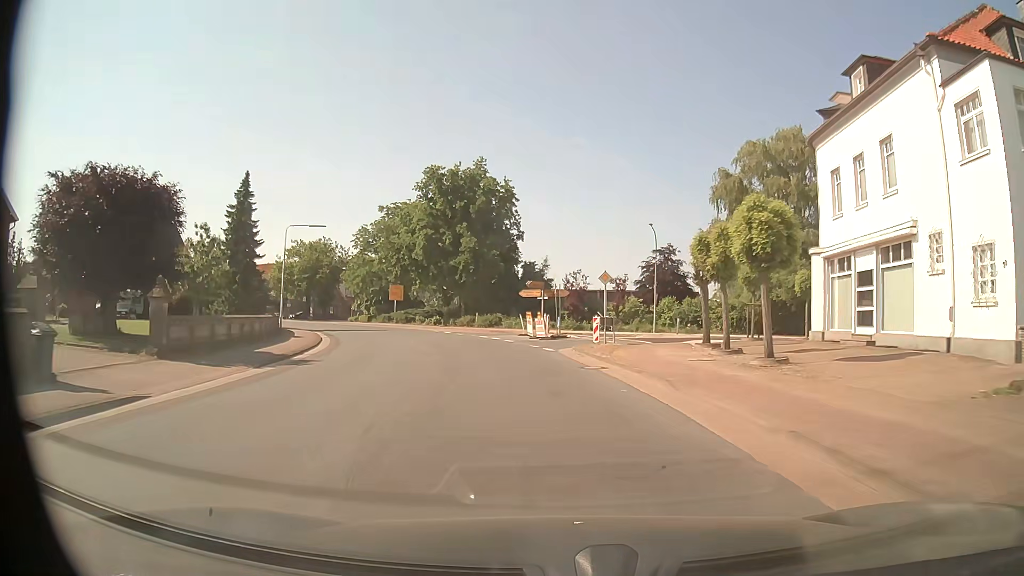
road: secondary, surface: asphalt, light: Day
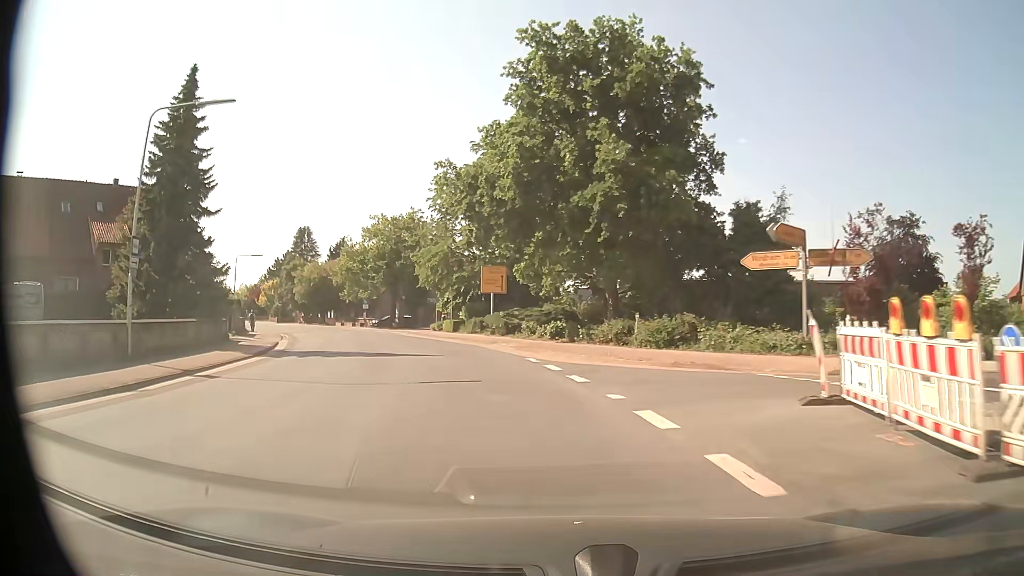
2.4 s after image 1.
(-3.1, +31.9) m; -13°
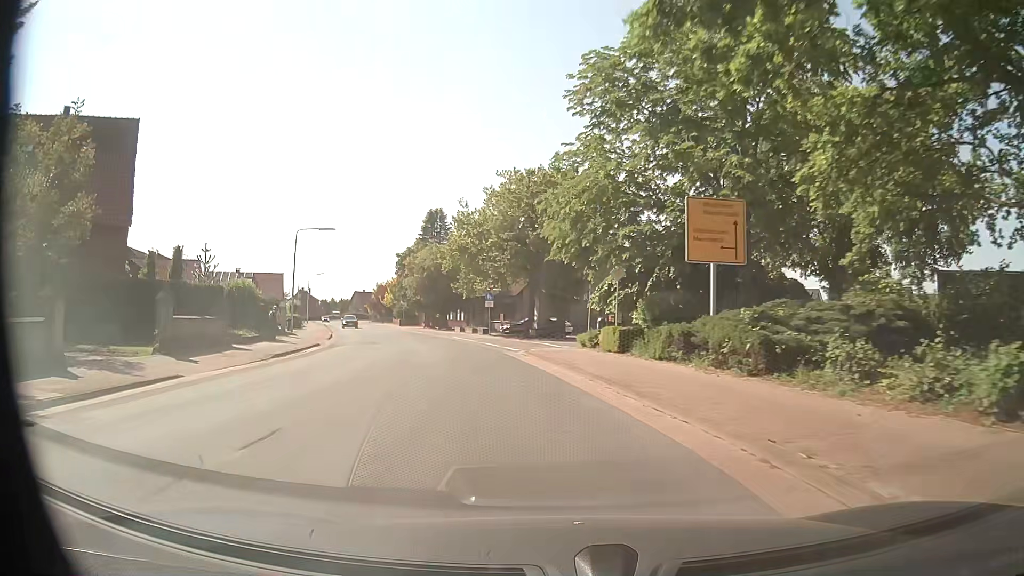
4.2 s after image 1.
(-3.2, +23.8) m; -15°
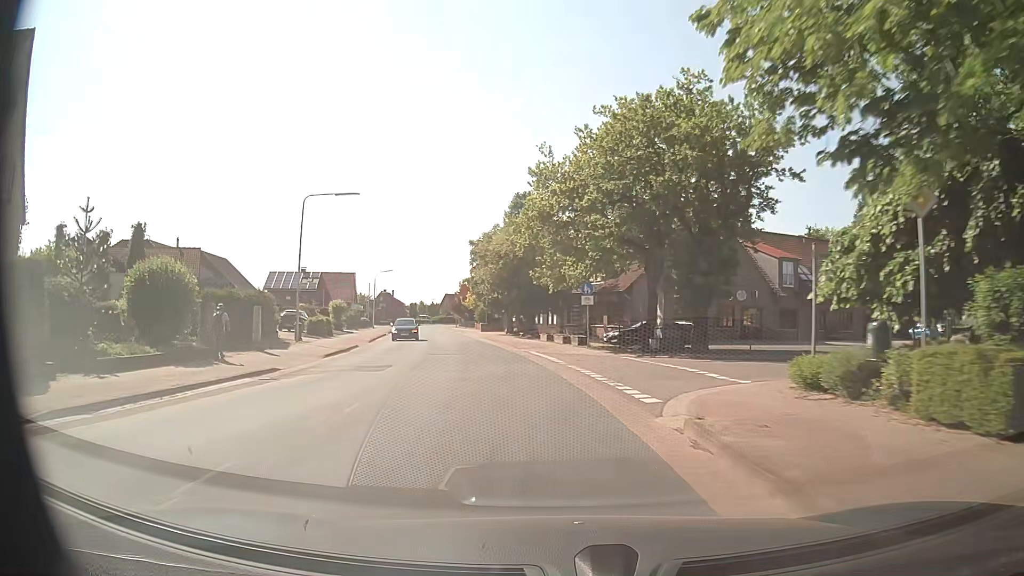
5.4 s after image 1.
(-1.2, +16.1) m; -7°
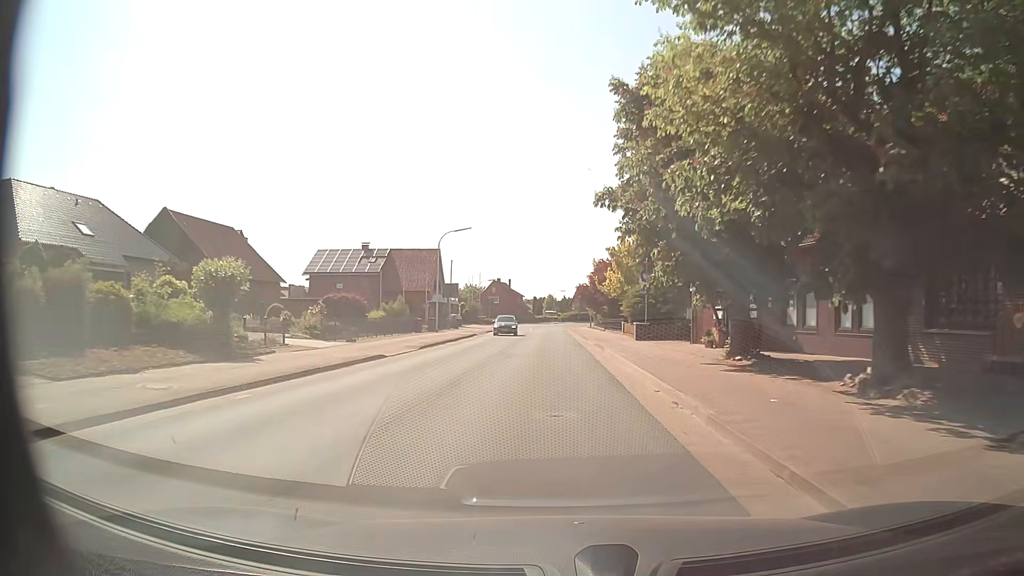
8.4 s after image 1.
(-6.2, +39.9) m; -13°
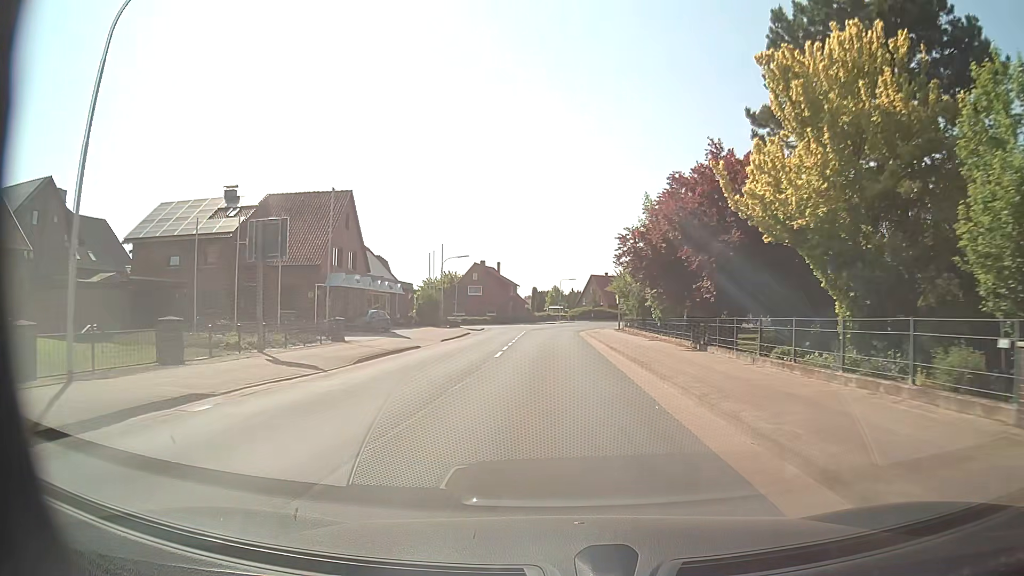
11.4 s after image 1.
(-0.1, +40.6) m; 0°
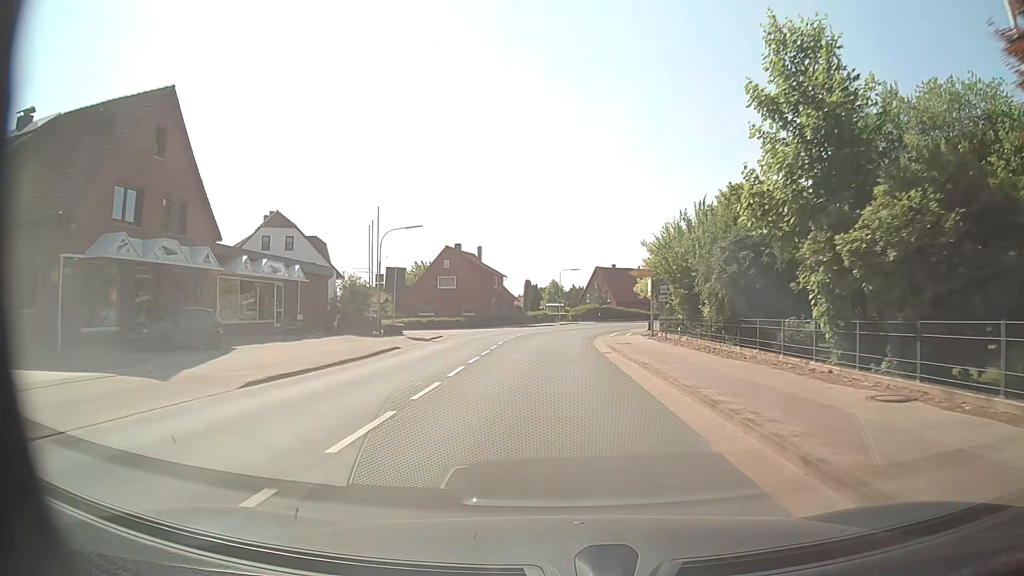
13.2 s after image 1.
(-0.1, +24.4) m; 0°
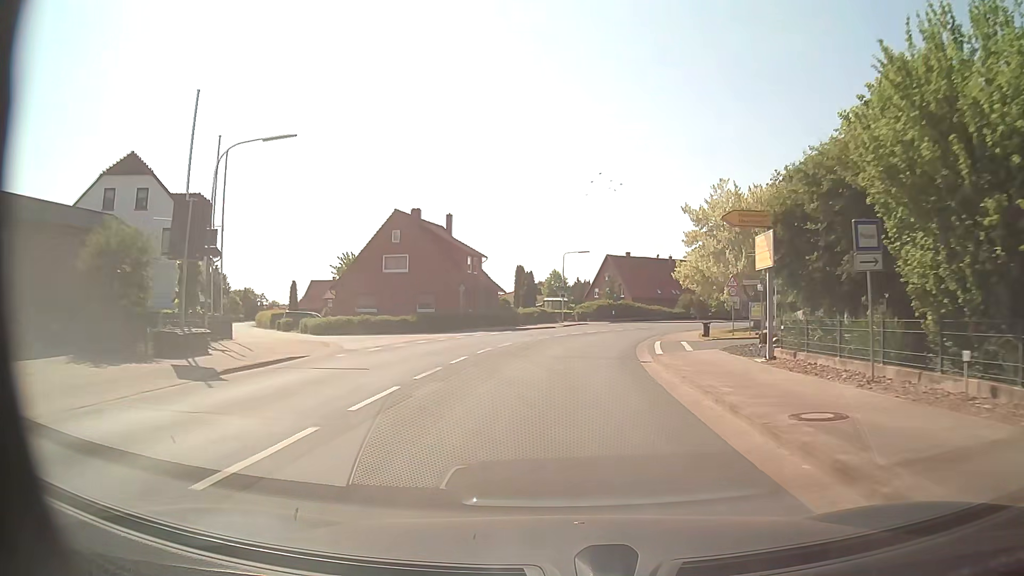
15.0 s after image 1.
(0.0, +24.4) m; 0°
(0, +10) (0, +20) (+1, +30) (+3, +40) (+5, +50) (+8, +59) (+11, +68) (+16, +78) (+21, +86) (+26, +94) m
